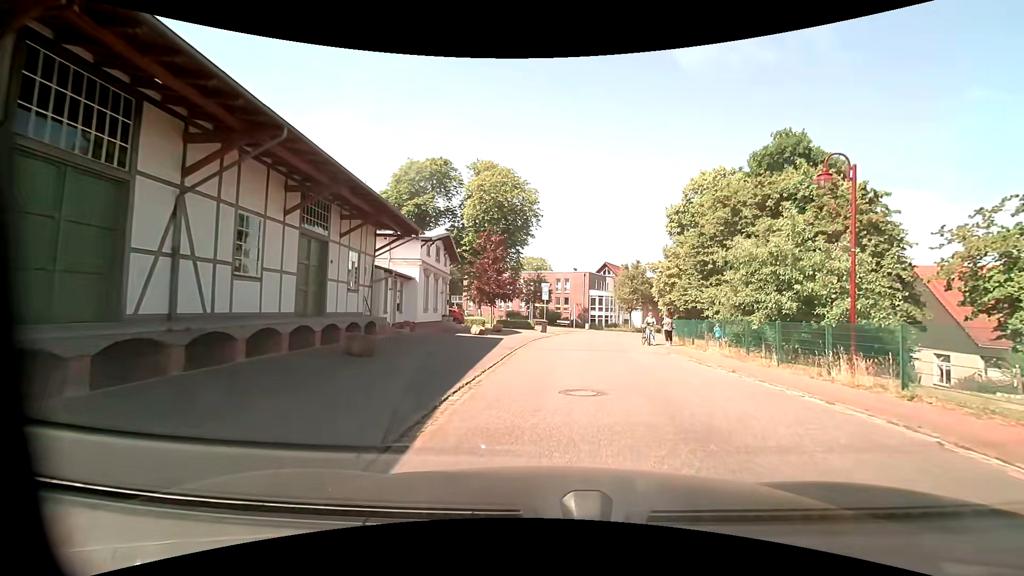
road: residential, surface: asphalt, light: Day
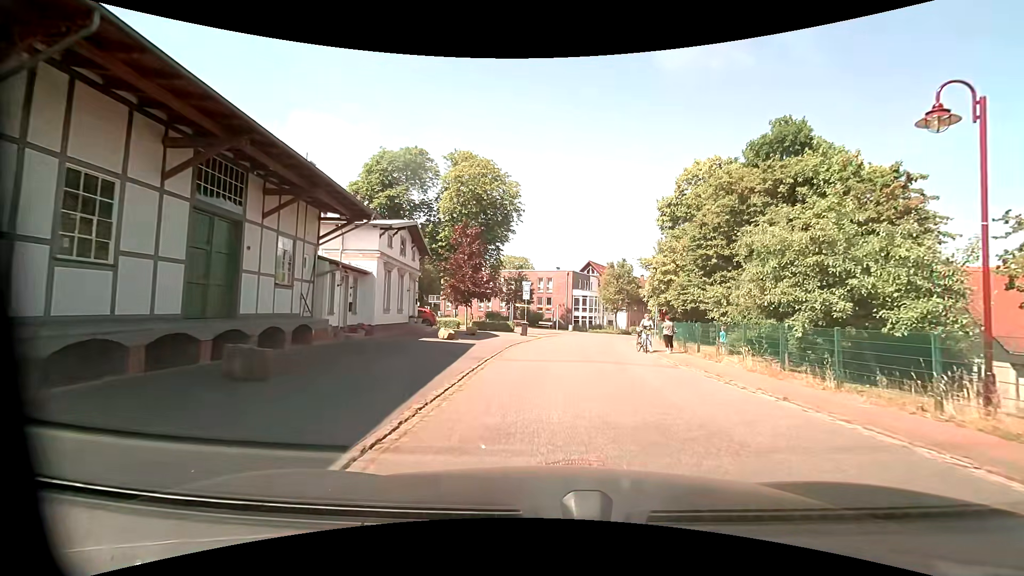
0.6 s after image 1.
(+0.1, +4.0) m; +3°
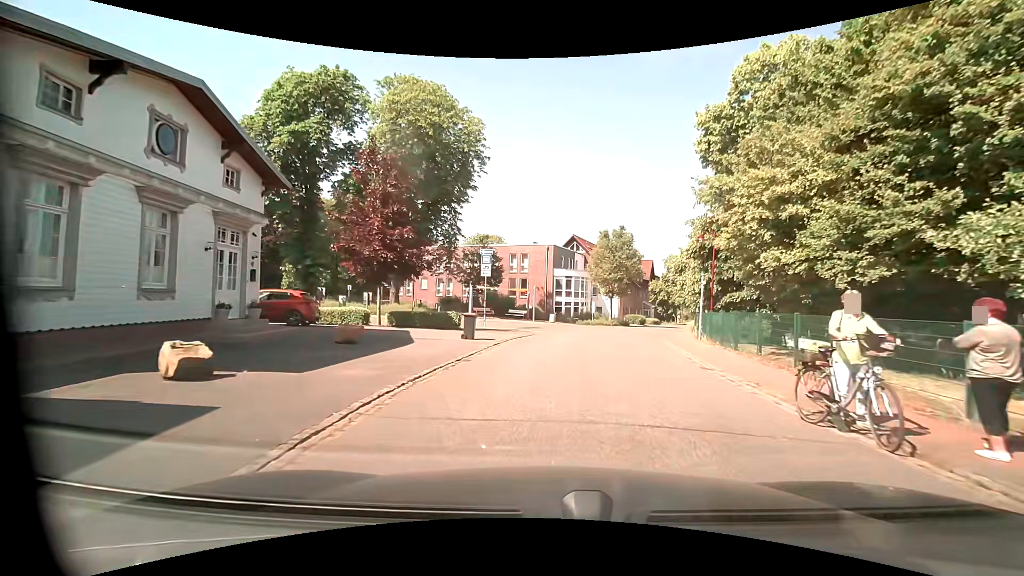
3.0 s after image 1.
(+0.4, +16.4) m; +2°
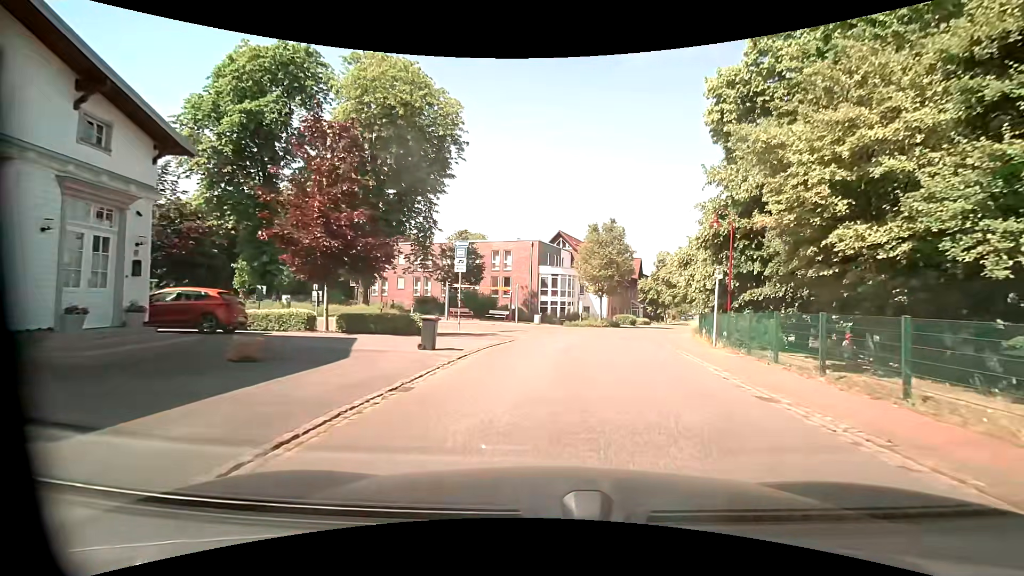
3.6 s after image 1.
(+0.1, +4.0) m; +1°
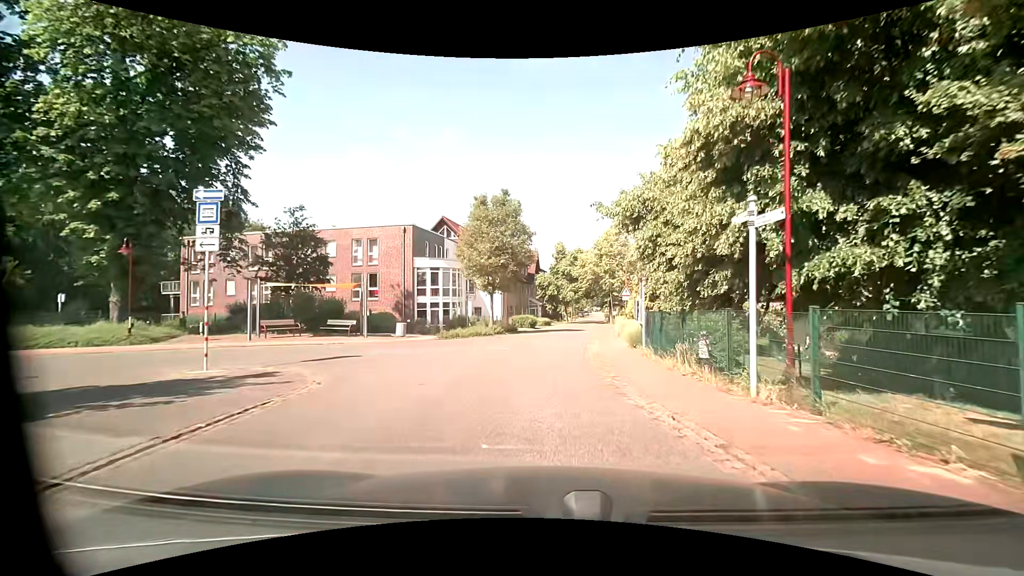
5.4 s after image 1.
(+1.5, +12.1) m; +12°
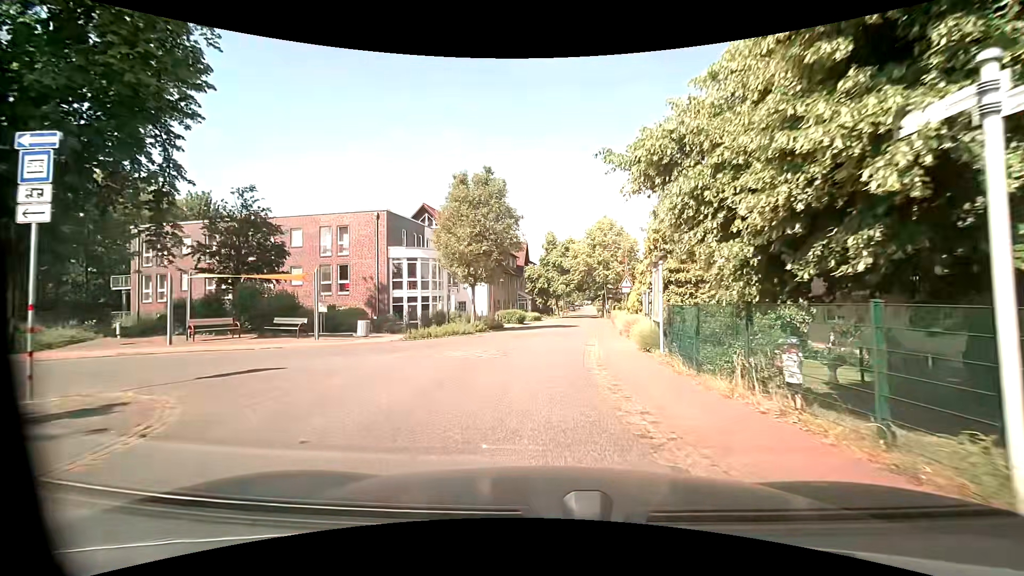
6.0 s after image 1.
(+0.1, +4.2) m; +1°
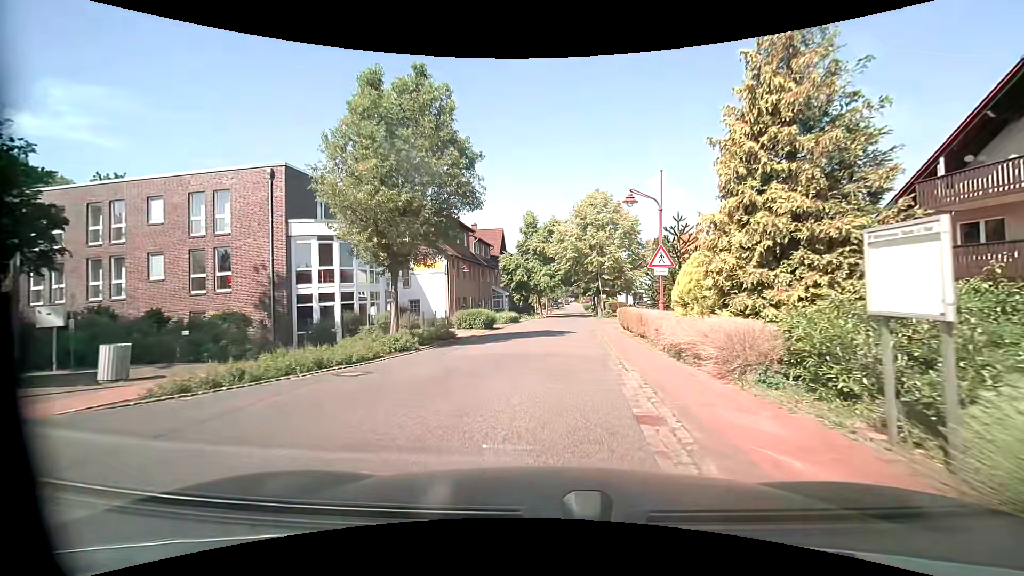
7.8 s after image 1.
(+0.2, +12.5) m; +2°
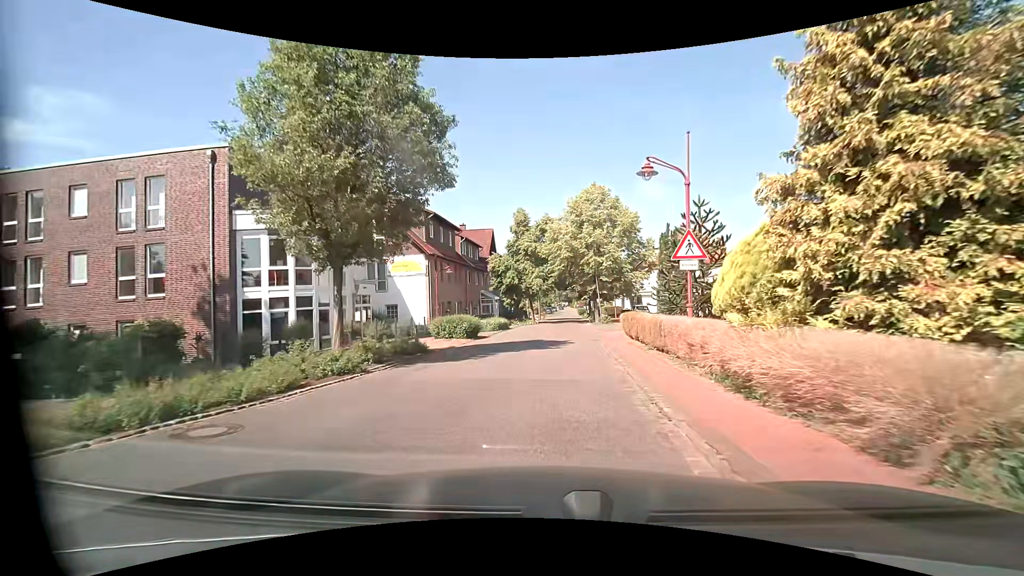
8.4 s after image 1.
(0.0, +4.1) m; 0°
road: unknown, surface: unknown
(0, +10) (+1, +20) (+2, +30) (+2, +40) (+3, +50) (+3, +60) (+4, +70) (+4, +80) (+5, +90) (+5, +100) m
